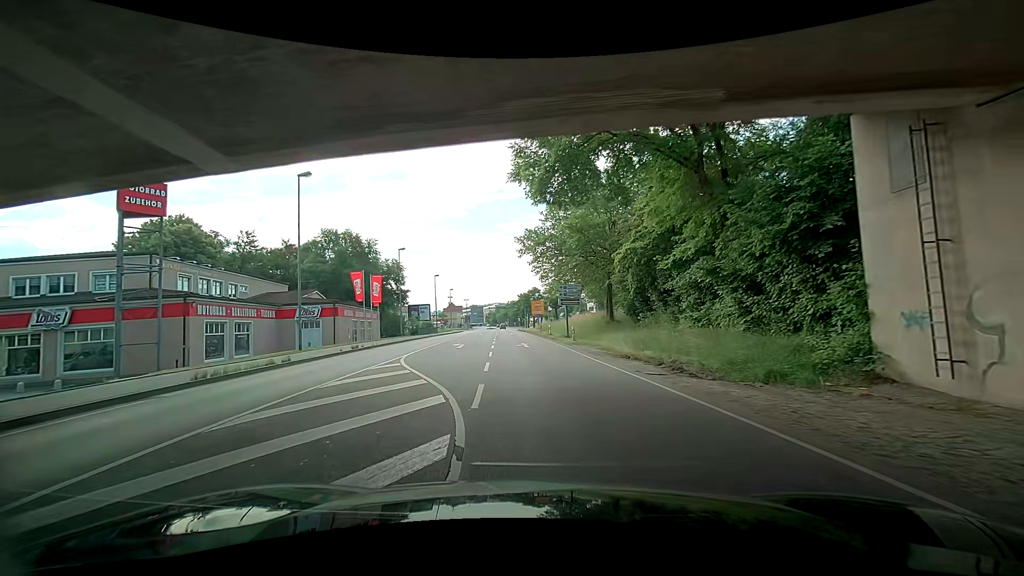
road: primary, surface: asphalt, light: Day
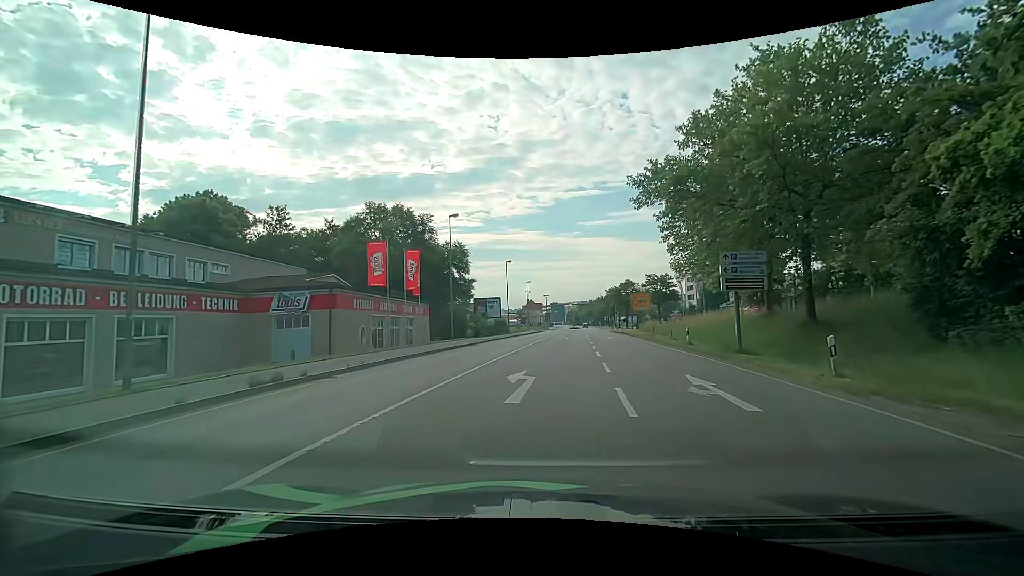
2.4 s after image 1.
(-2.4, +18.9) m; -10°
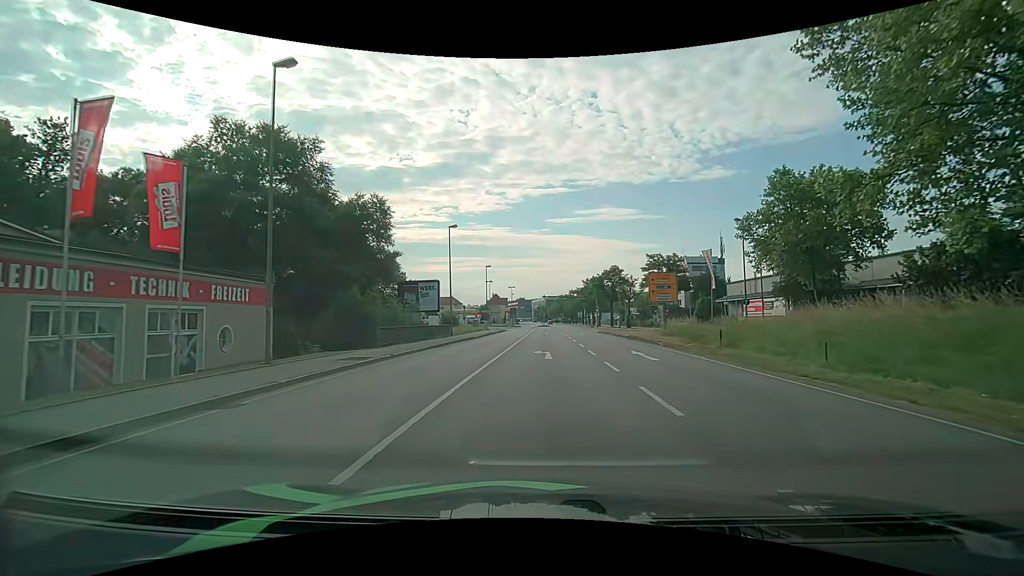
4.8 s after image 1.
(+0.8, +24.2) m; +4°
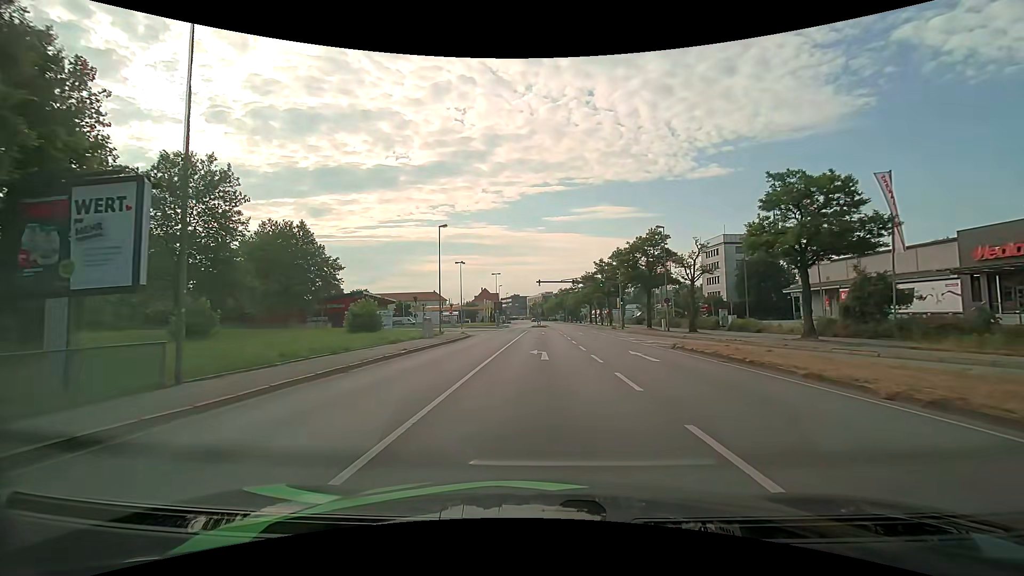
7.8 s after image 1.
(+0.6, +33.9) m; +1°
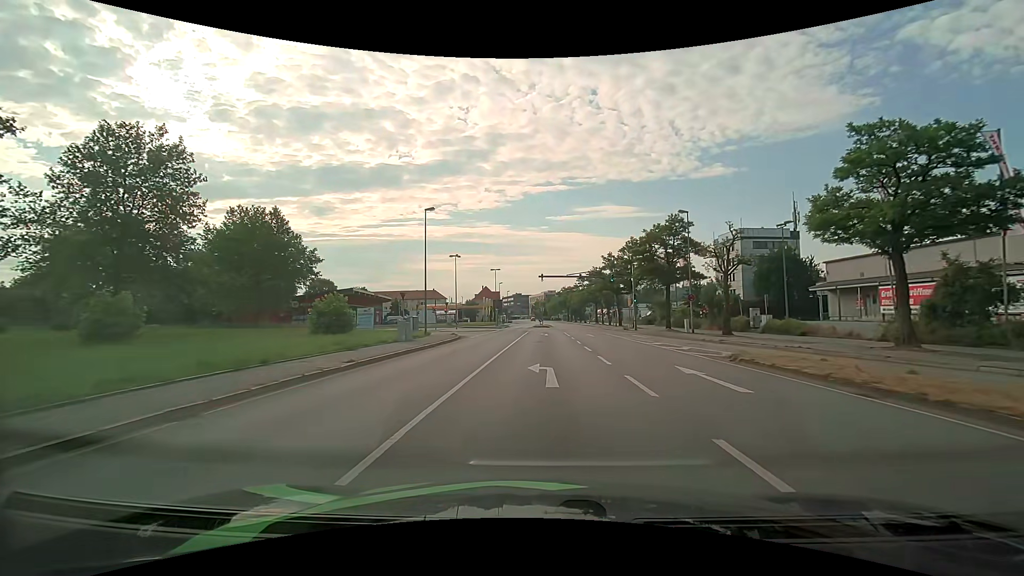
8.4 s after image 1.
(0.0, +6.8) m; 0°
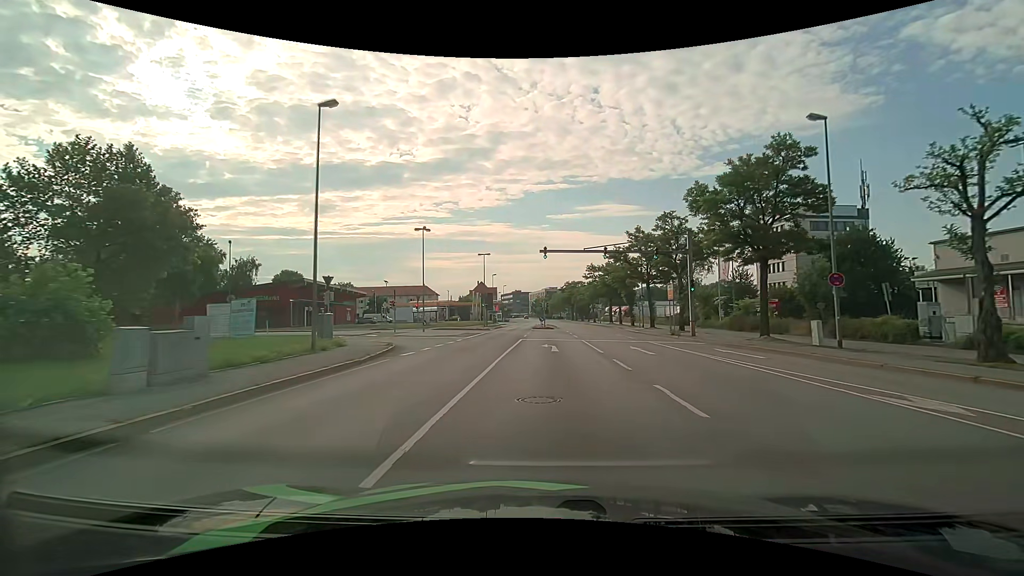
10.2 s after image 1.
(0.0, +19.5) m; 0°
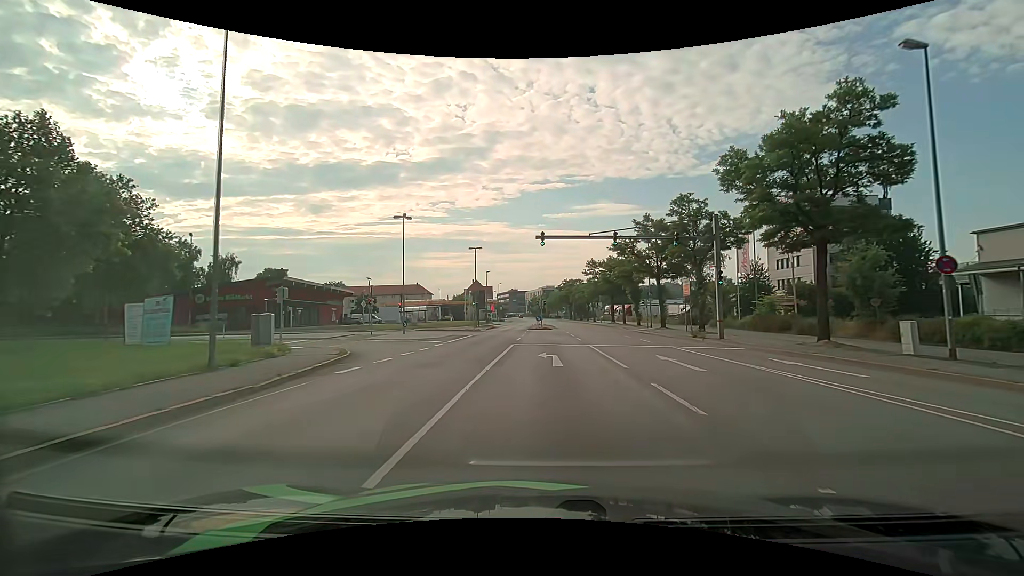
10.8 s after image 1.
(0.0, +5.8) m; 0°
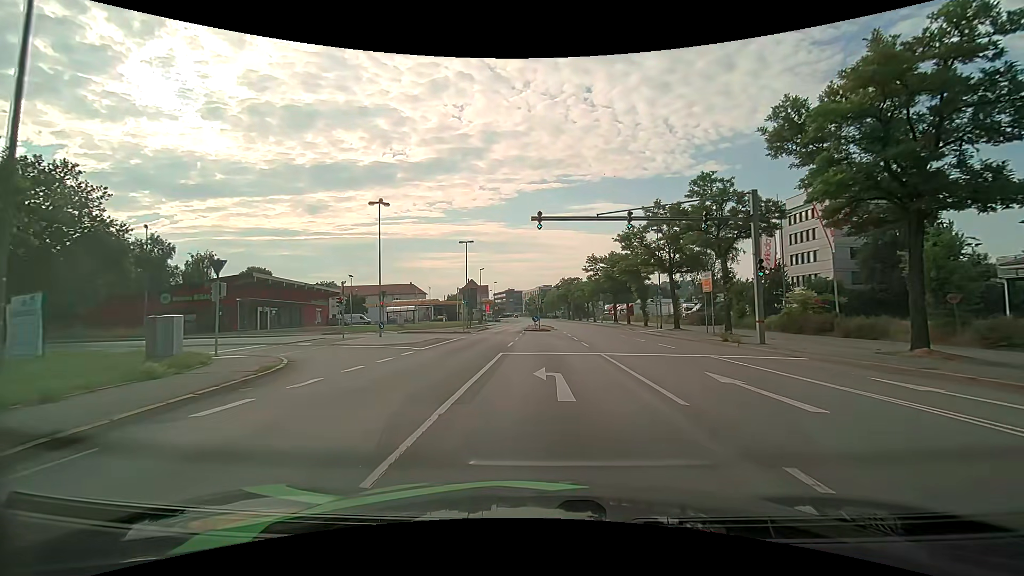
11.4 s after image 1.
(0.0, +5.4) m; +1°
(0, +10) (0, +20) (-1, +30) (-6, +38) (-15, +42) (-25, +41) (-34, +37) (-43, +33) (-51, +27) (-58, +20) m
